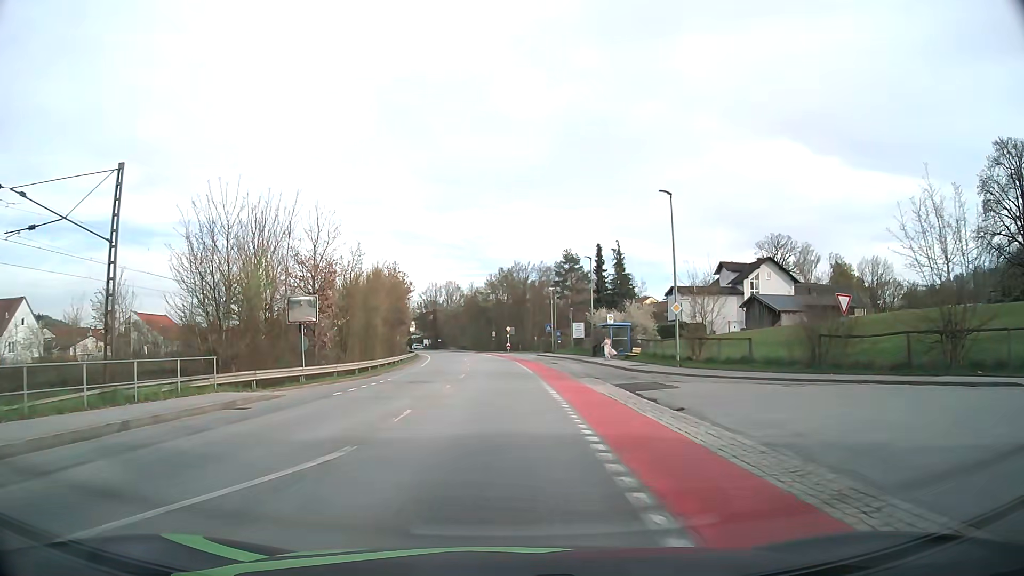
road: unclassified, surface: asphalt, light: Day
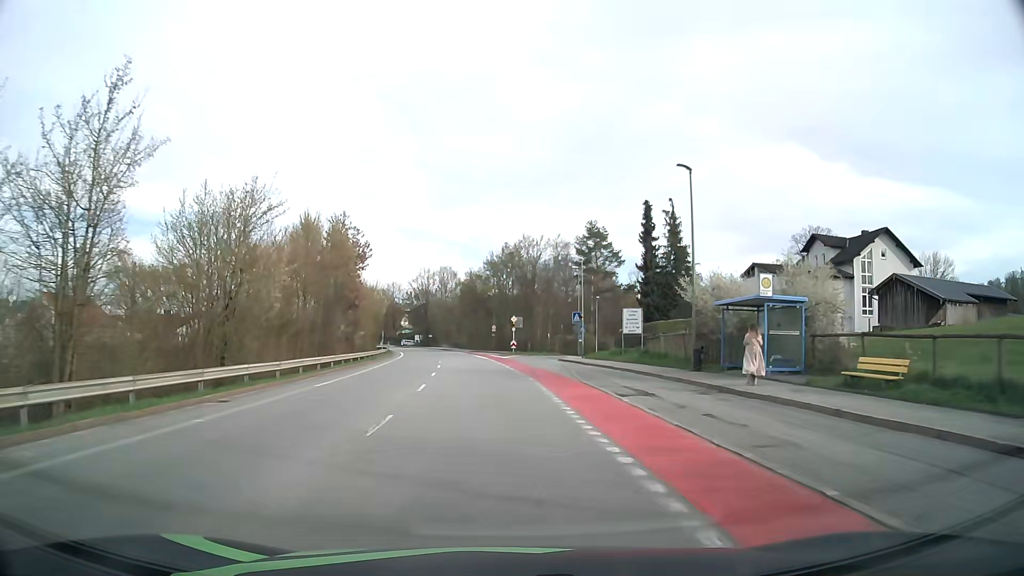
(-0.1, +29.3) m; 0°
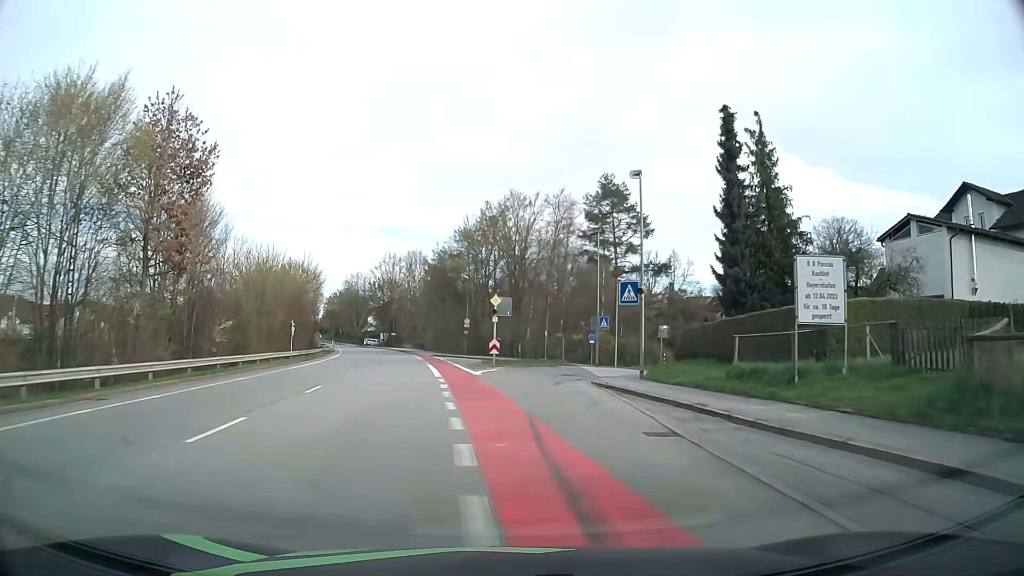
(+0.3, +28.3) m; +2°
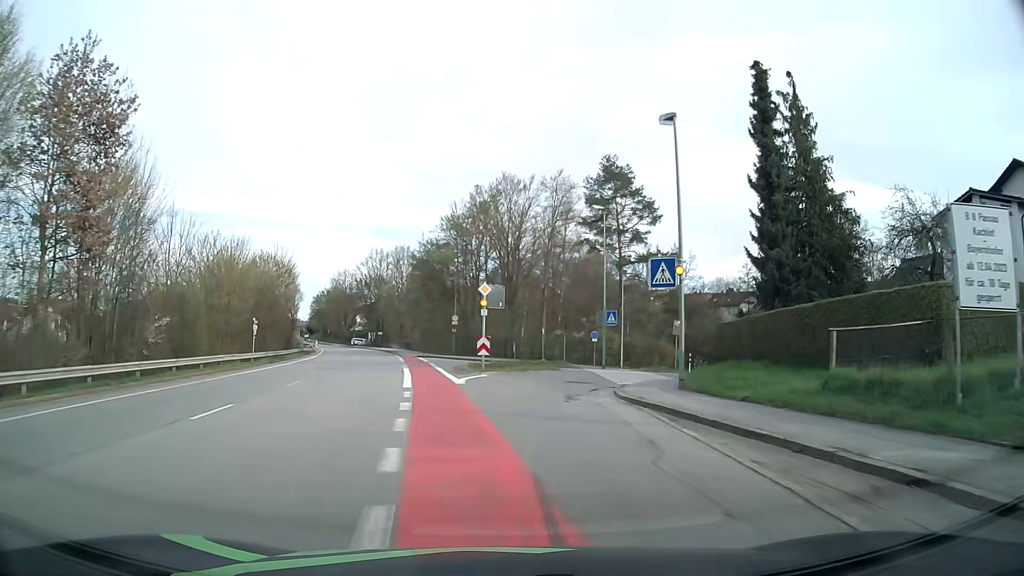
(0.0, +6.6) m; 0°
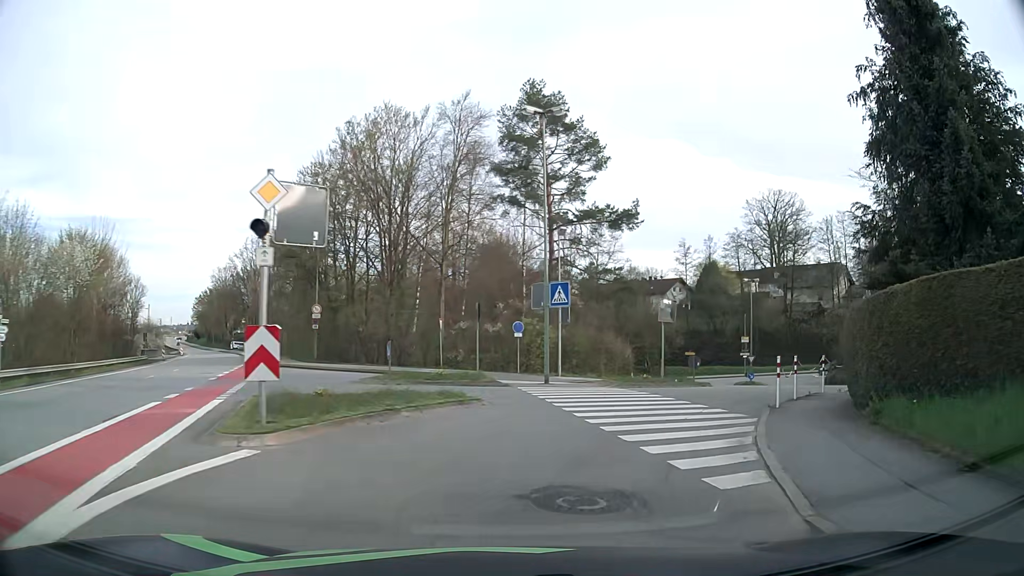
(+0.8, +17.9) m; +8°
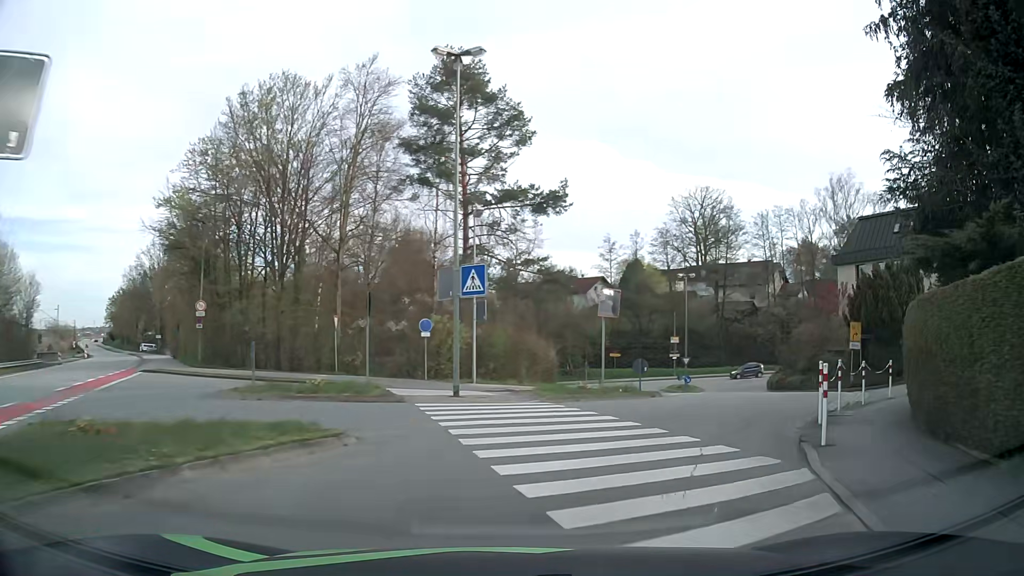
(+0.3, +5.5) m; +7°
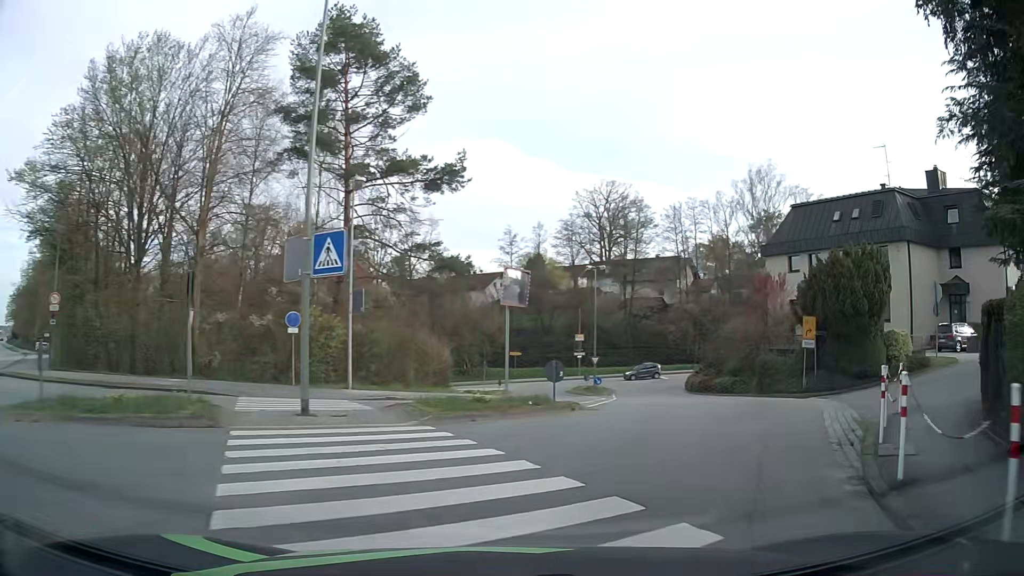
(+0.4, +5.3) m; +9°
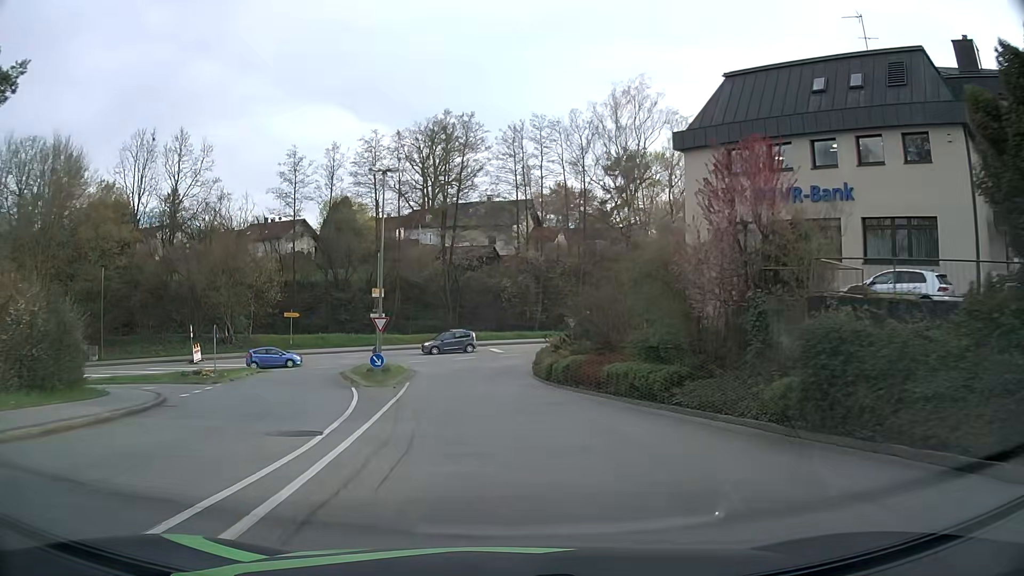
(+4.8, +21.8) m; +16°
(0, +10) (-1, +20) (-2, +30) (-1, +40) (+4, +49) (+12, +53) (+21, +58) (+30, +63) (+38, +69) (+45, +76) m
